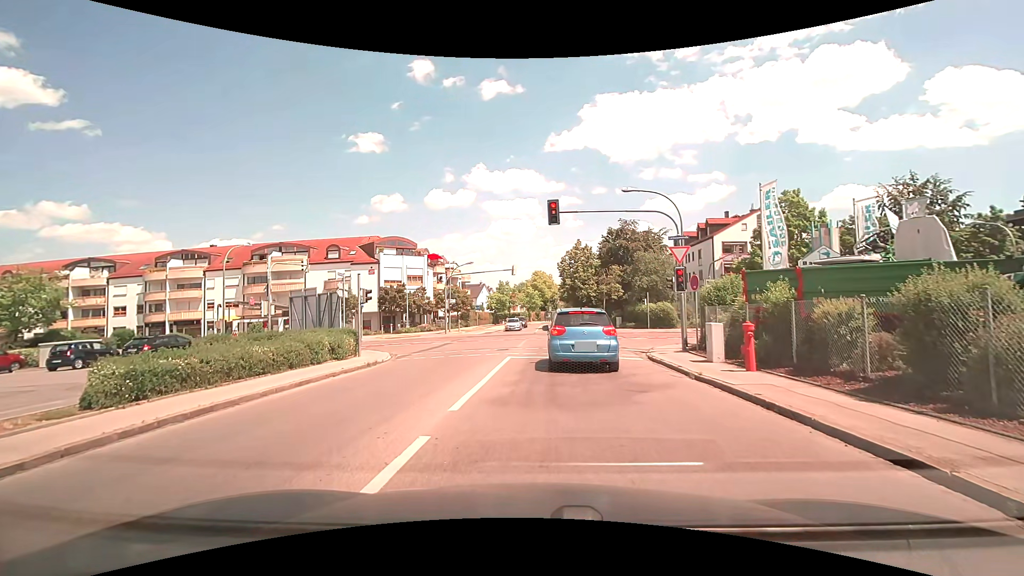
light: Day
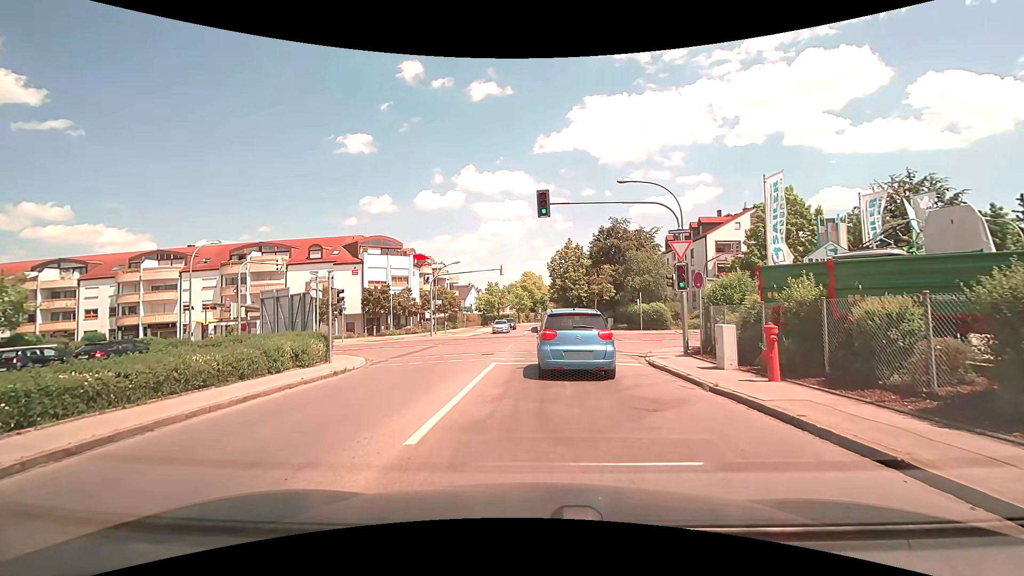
(0.0, +1.9) m; 0°
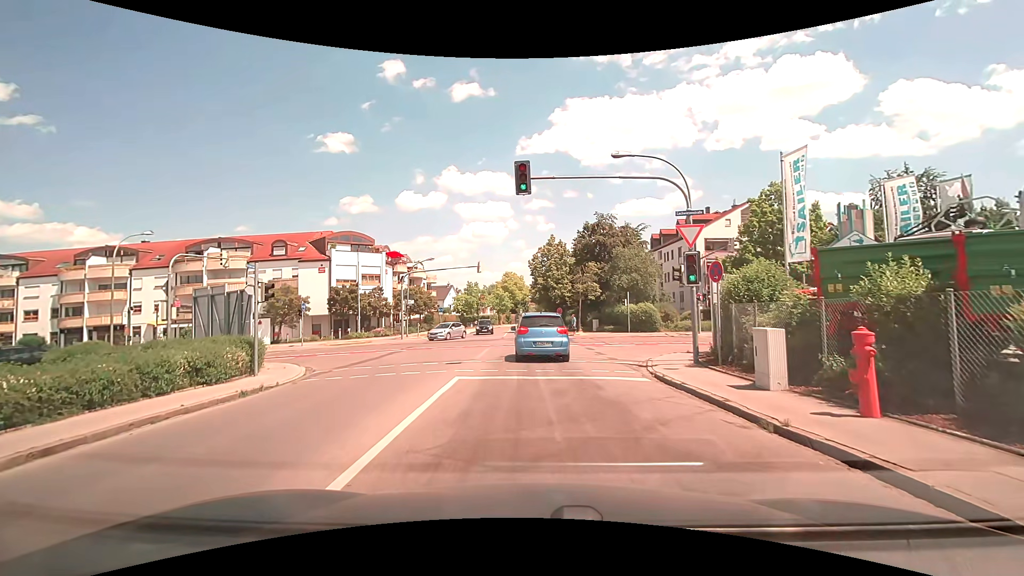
(+0.1, +3.7) m; +2°
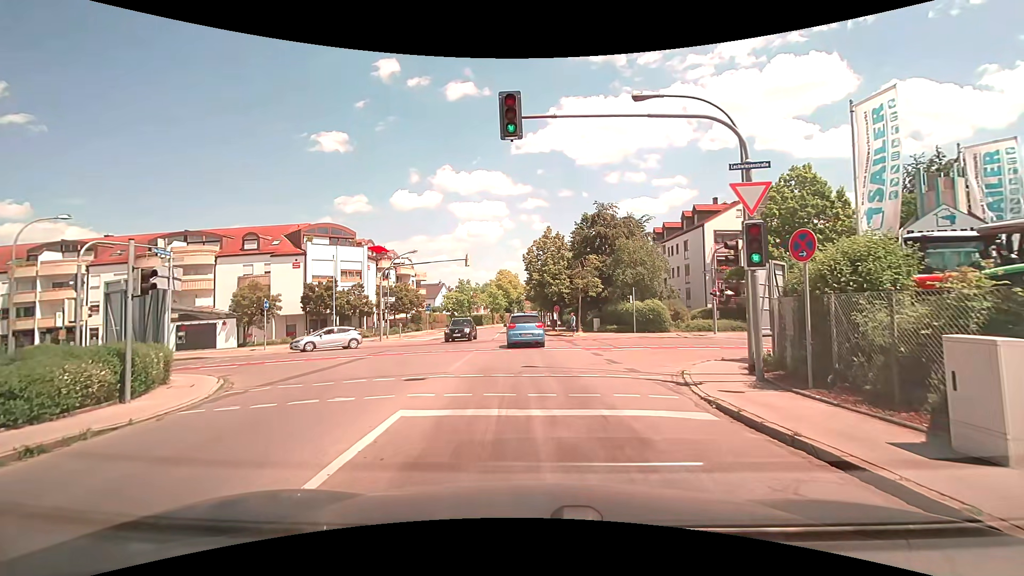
(+0.1, +4.7) m; +2°
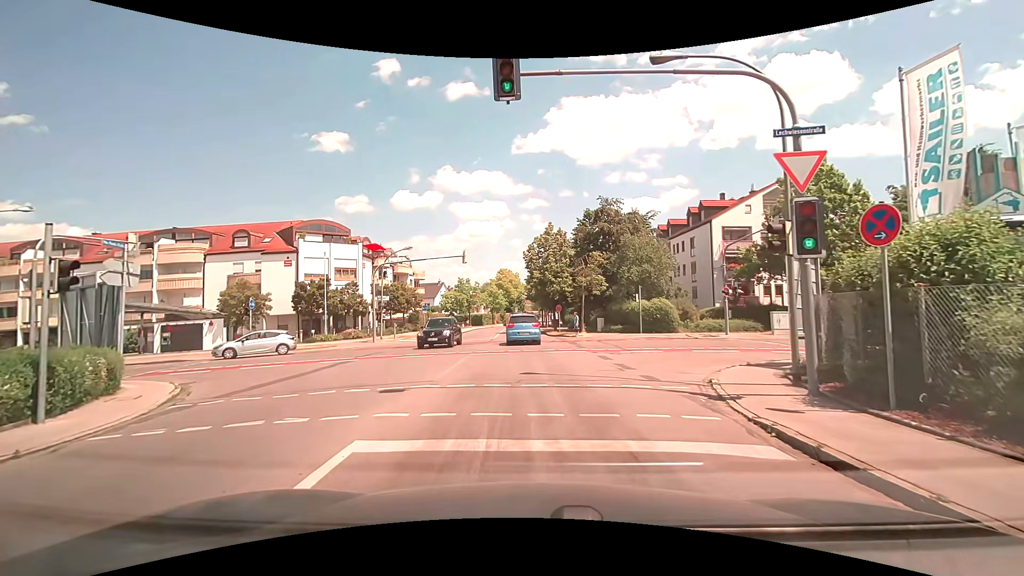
(0.0, +2.0) m; 0°
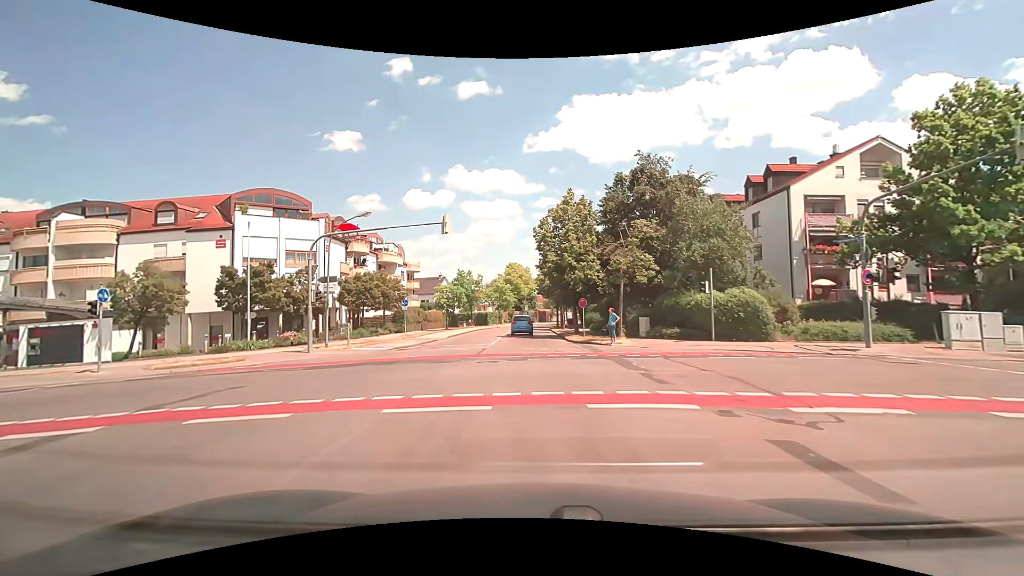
(-0.2, +12.6) m; -1°
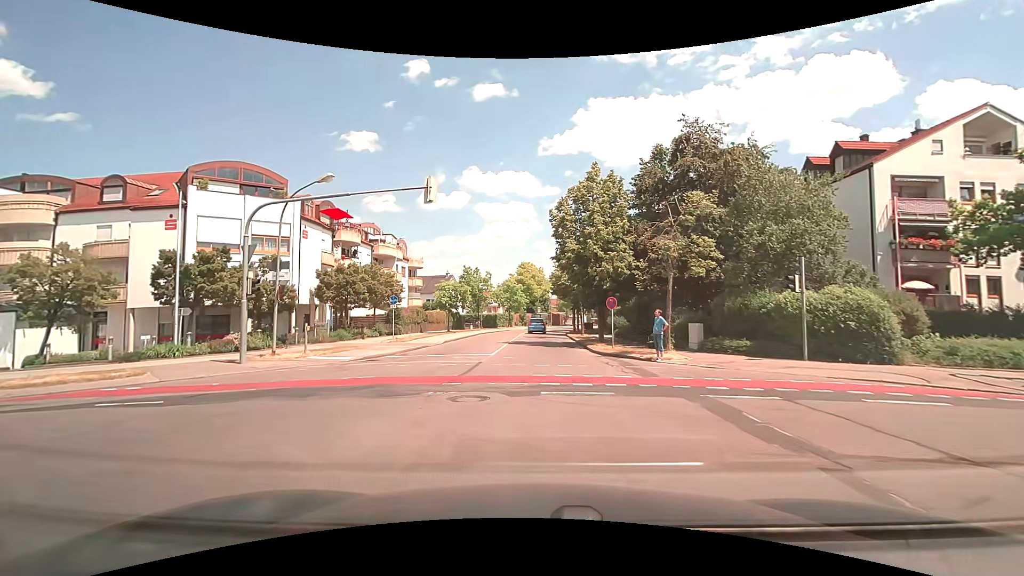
(-0.1, +6.8) m; -1°
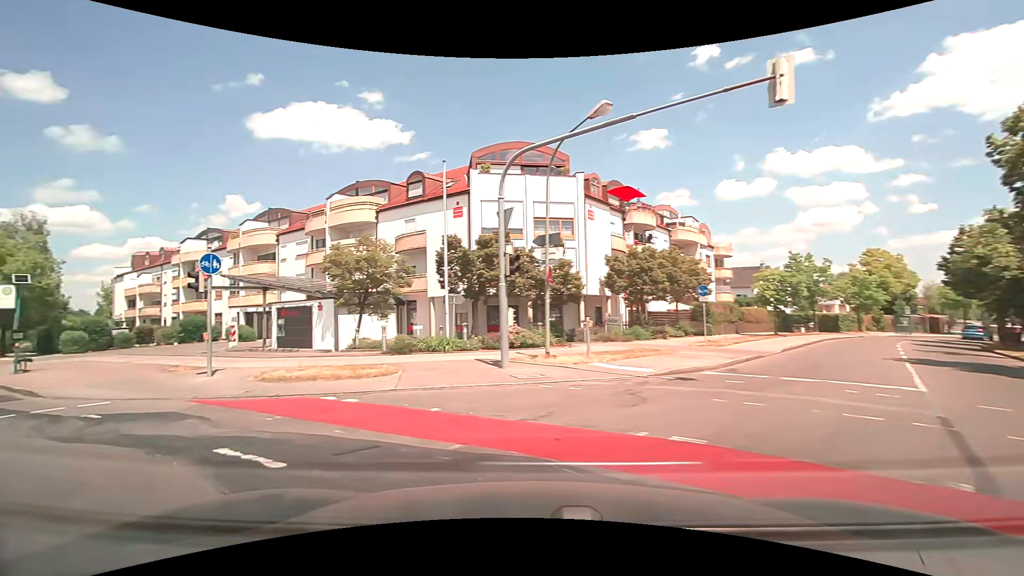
(-1.4, +7.3) m; -32°
